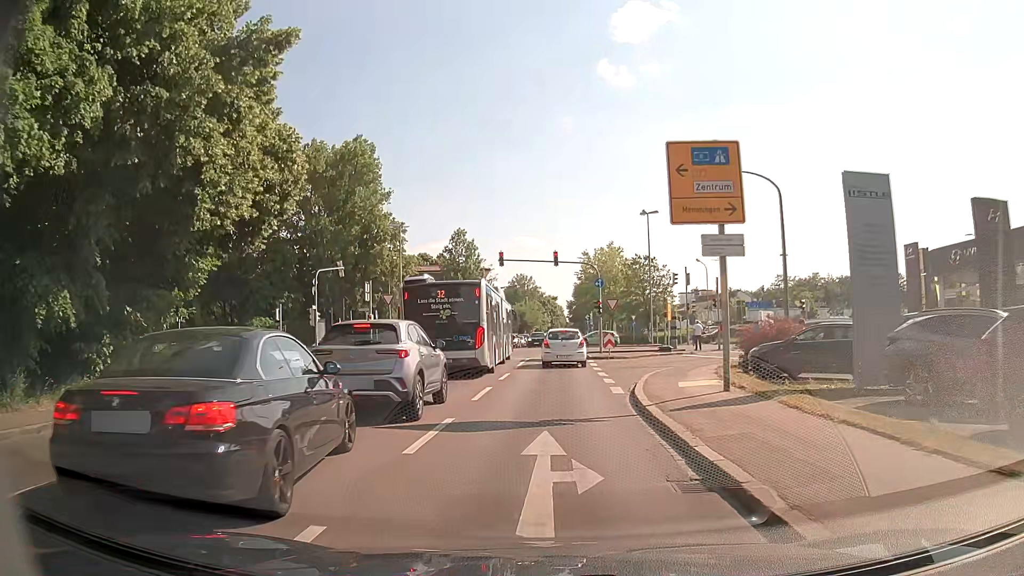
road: secondary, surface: asphalt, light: Day
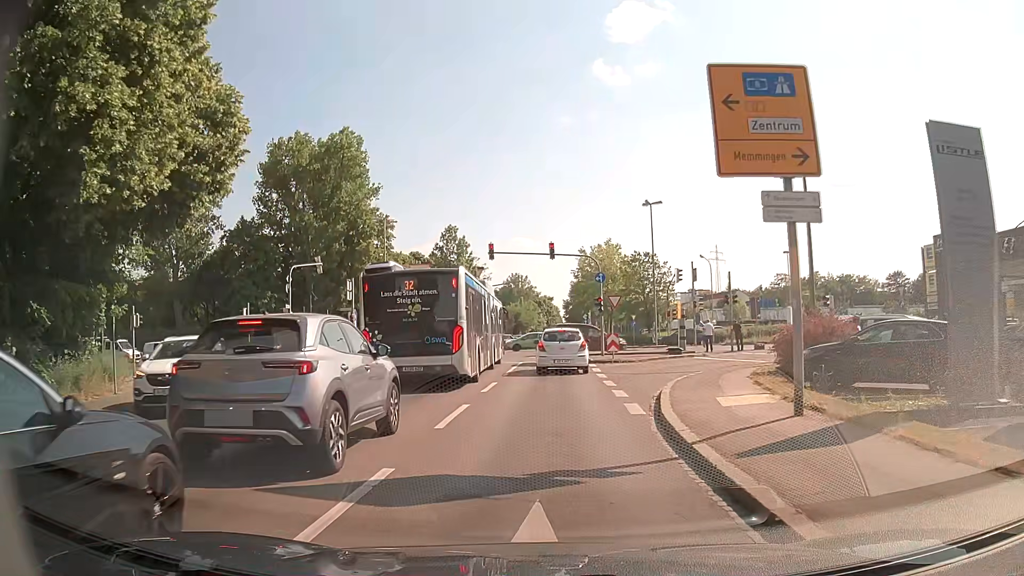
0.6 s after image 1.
(0.0, +3.9) m; +1°
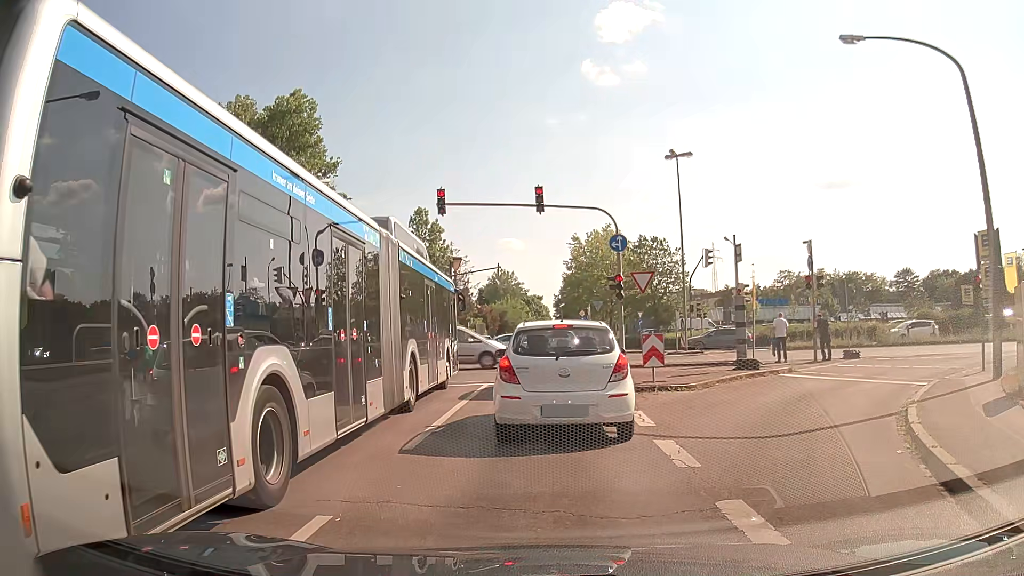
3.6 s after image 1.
(0.0, +13.3) m; +1°
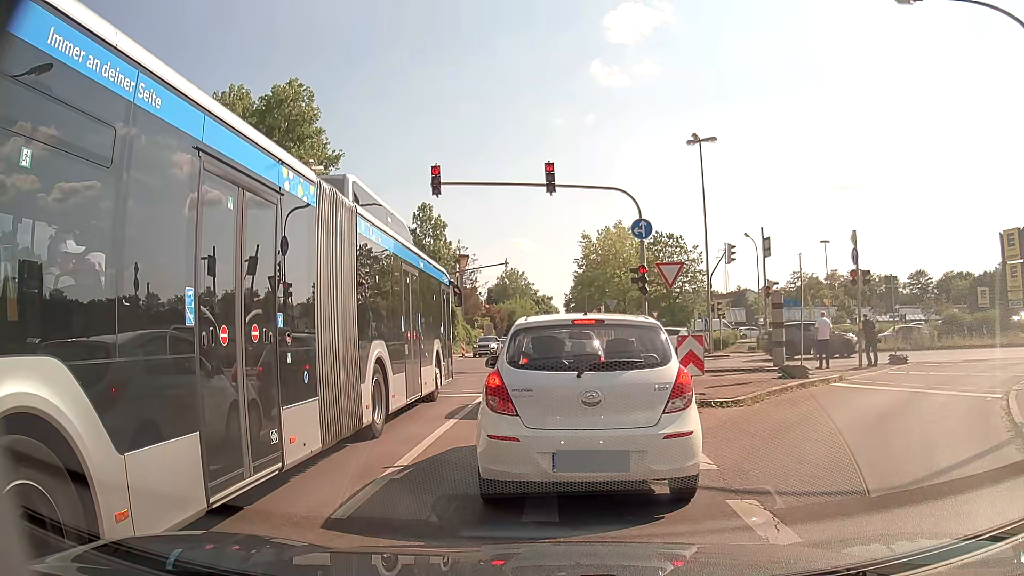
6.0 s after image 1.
(-0.1, +2.9) m; -2°
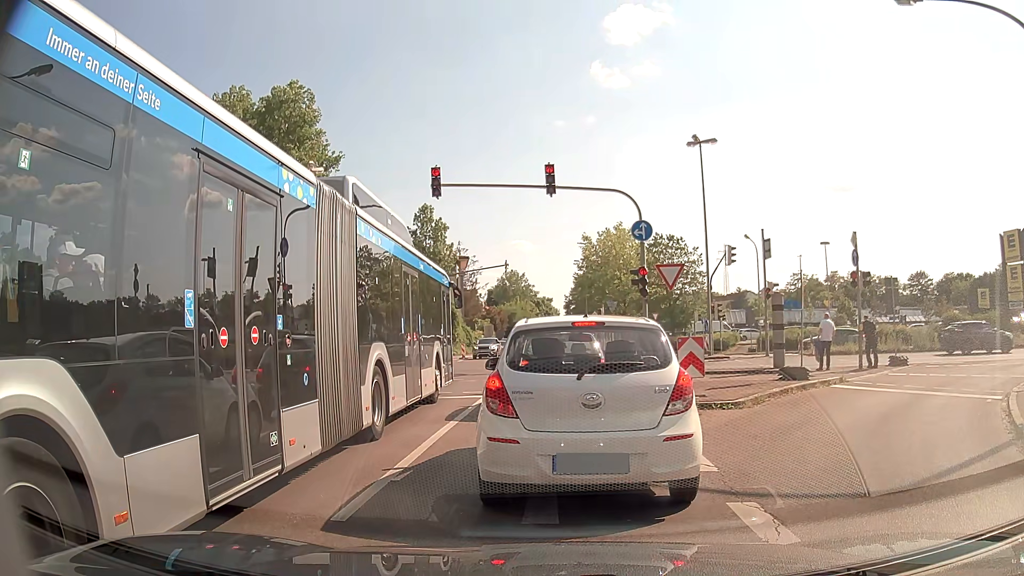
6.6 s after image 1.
(0.0, +0.1) m; 0°
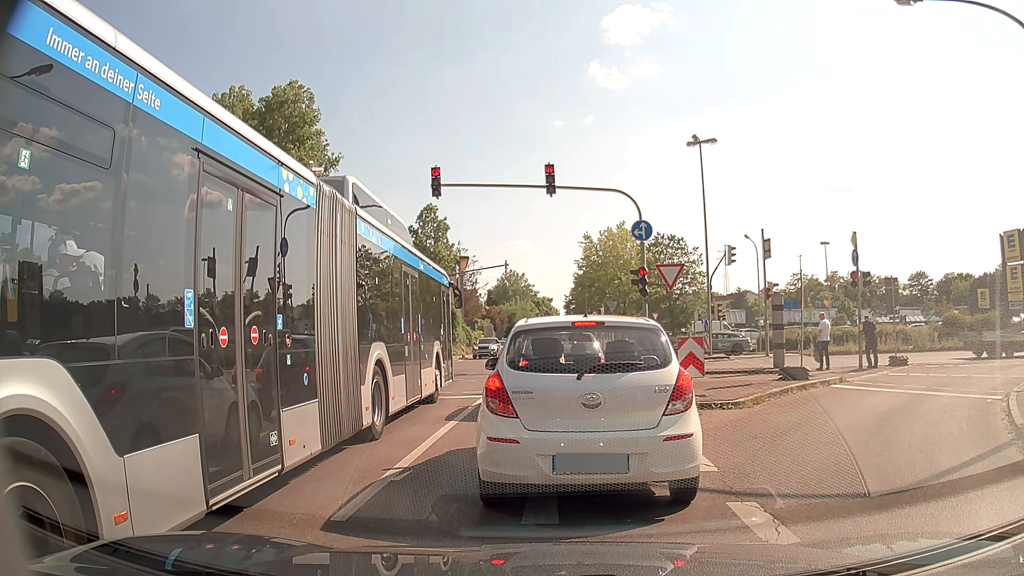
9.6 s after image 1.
(0.0, +0.1) m; 0°
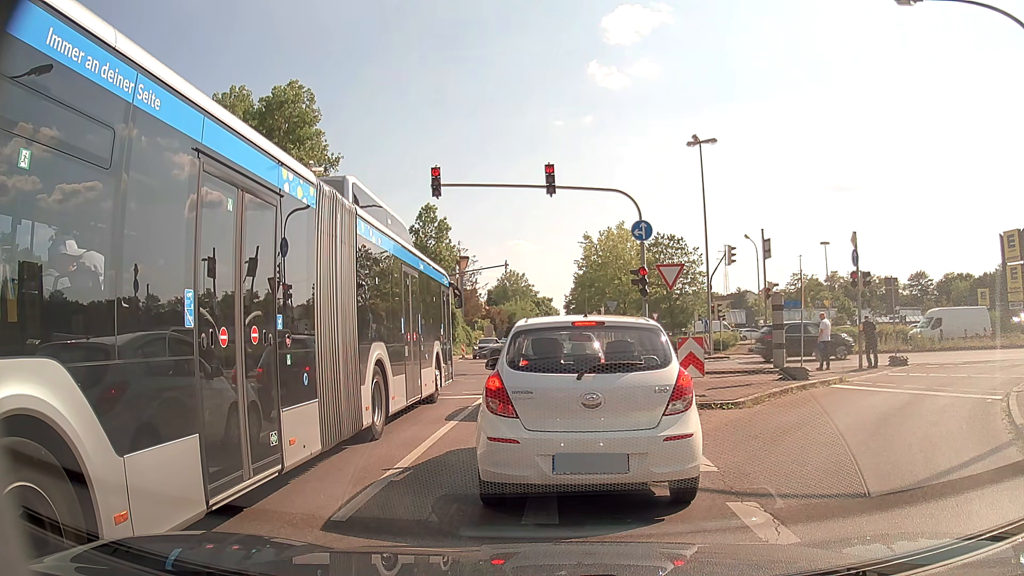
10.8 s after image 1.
(0.0, 0.0) m; 0°
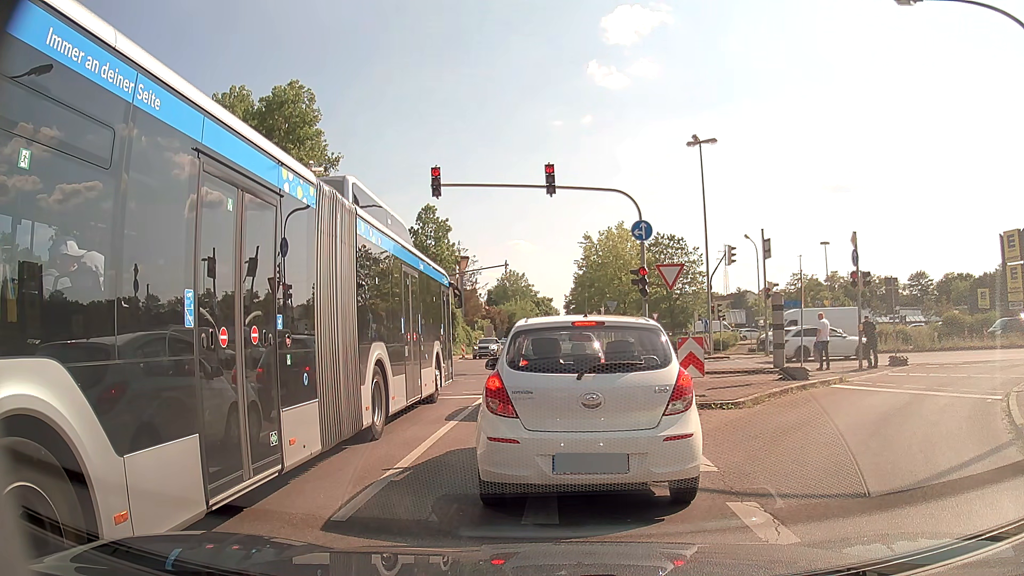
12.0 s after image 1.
(0.0, 0.0) m; 0°
